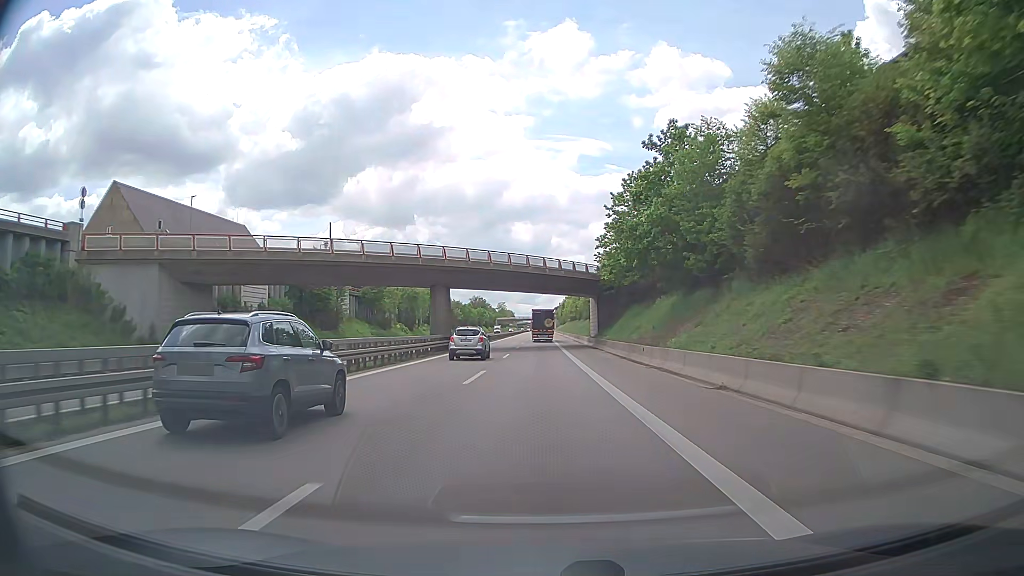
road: trunk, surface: asphalt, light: Day
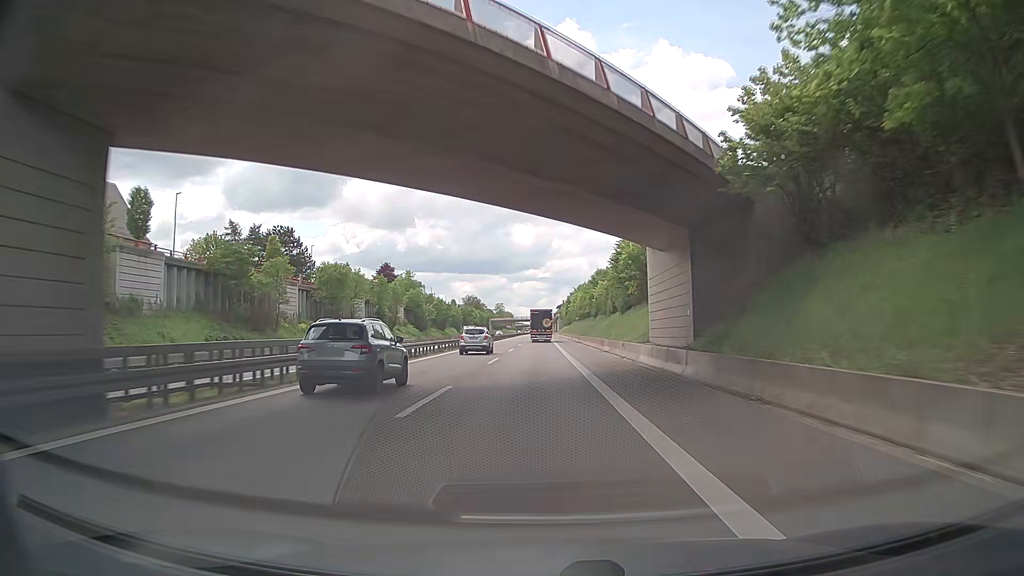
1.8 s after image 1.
(-0.1, +43.5) m; 0°
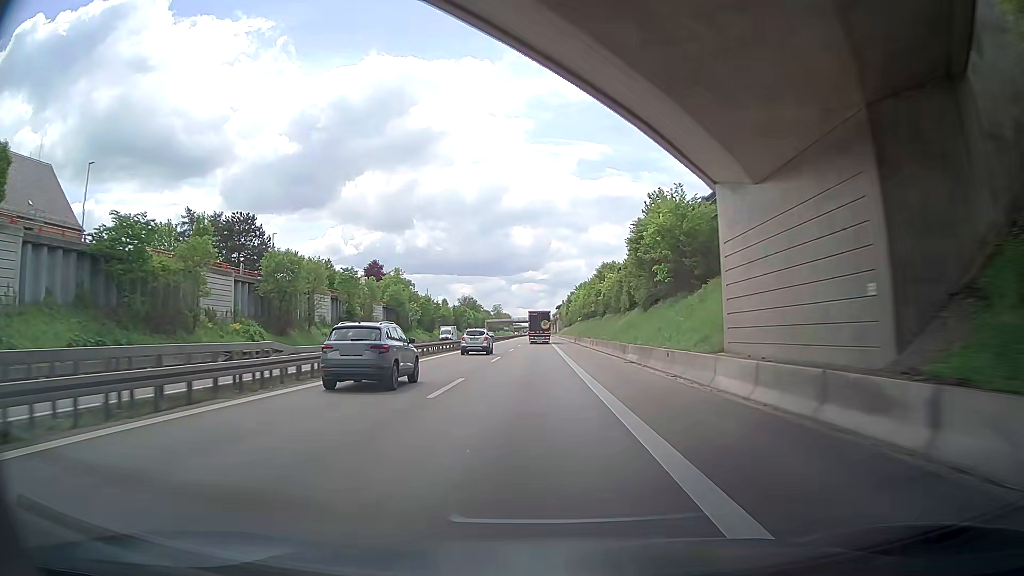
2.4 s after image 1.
(-0.1, +14.5) m; 0°
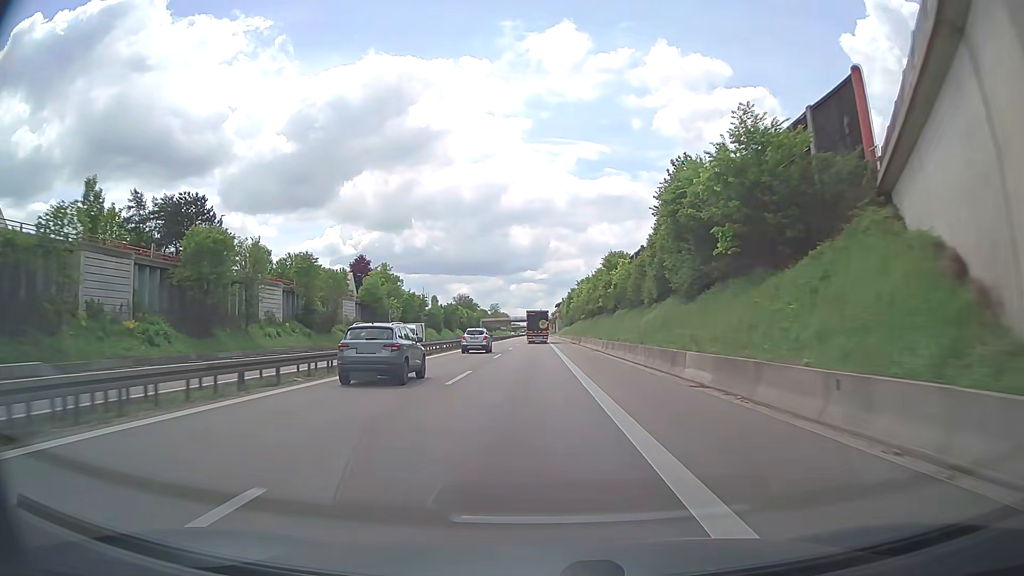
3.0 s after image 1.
(0.0, +14.5) m; 0°
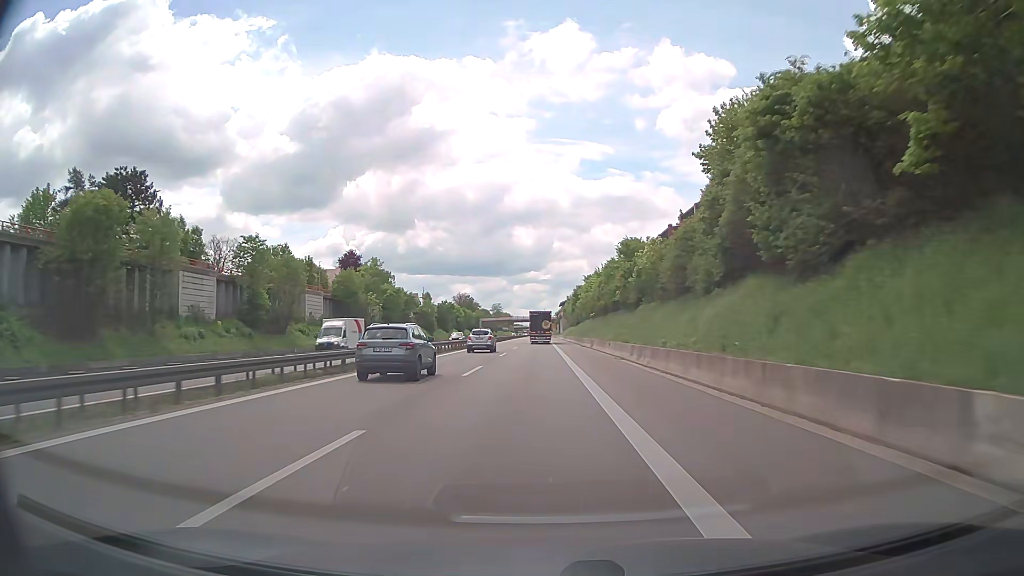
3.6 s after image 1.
(0.0, +14.5) m; 0°
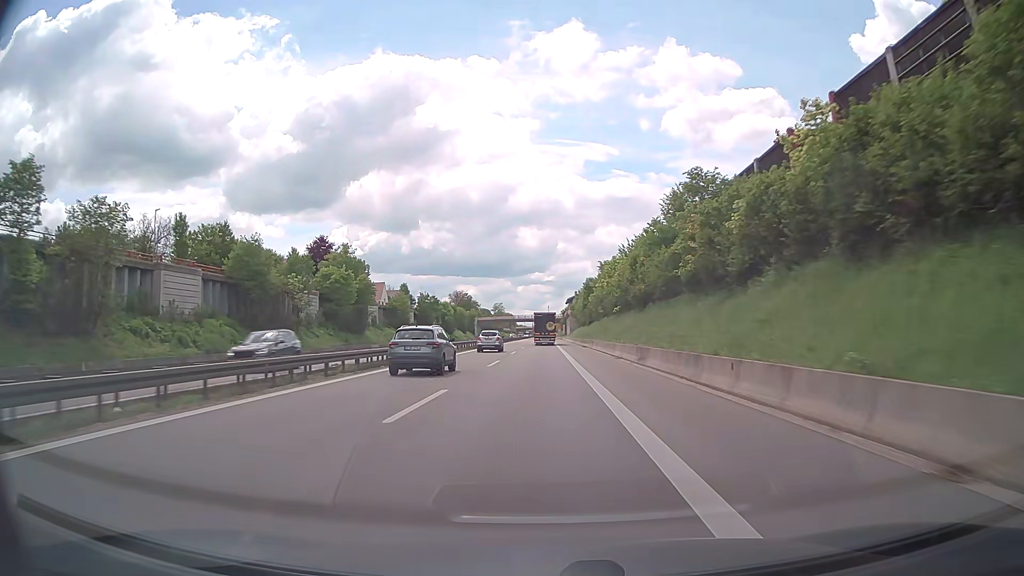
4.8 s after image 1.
(0.0, +29.1) m; 0°
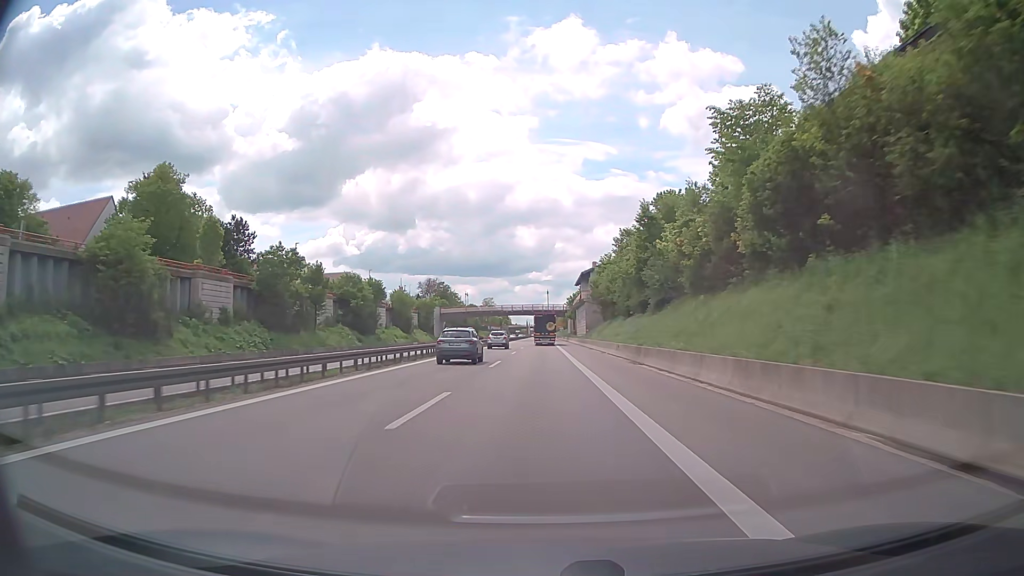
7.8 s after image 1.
(+0.2, +73.0) m; 0°
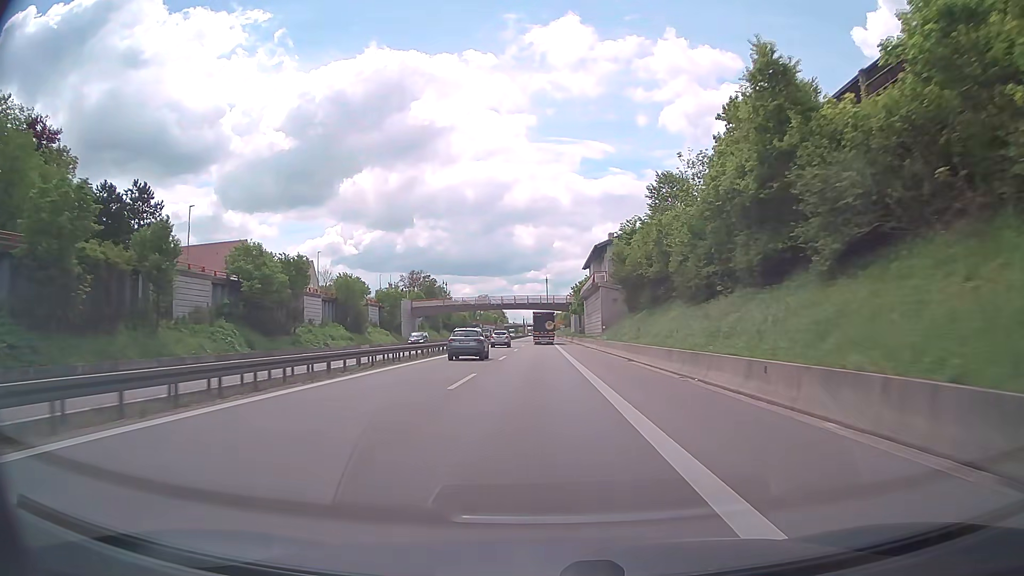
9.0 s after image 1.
(0.0, +29.4) m; 0°
(0, +10) (0, +20) (0, +30) (0, +40) (0, +50) (0, +60) (0, +70) (0, +80) (-1, +90) (-1, +100) m
